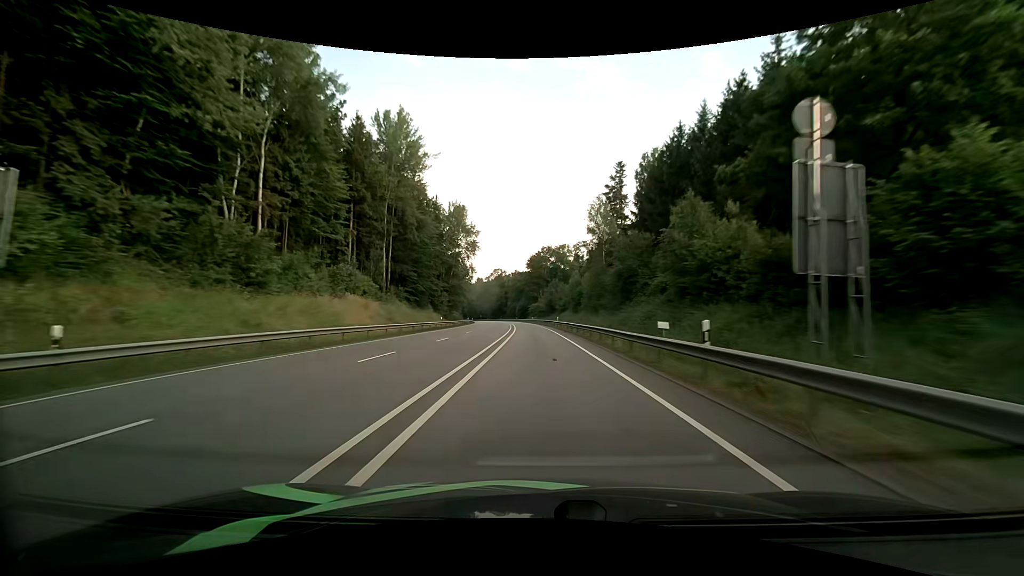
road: primary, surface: asphalt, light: Day
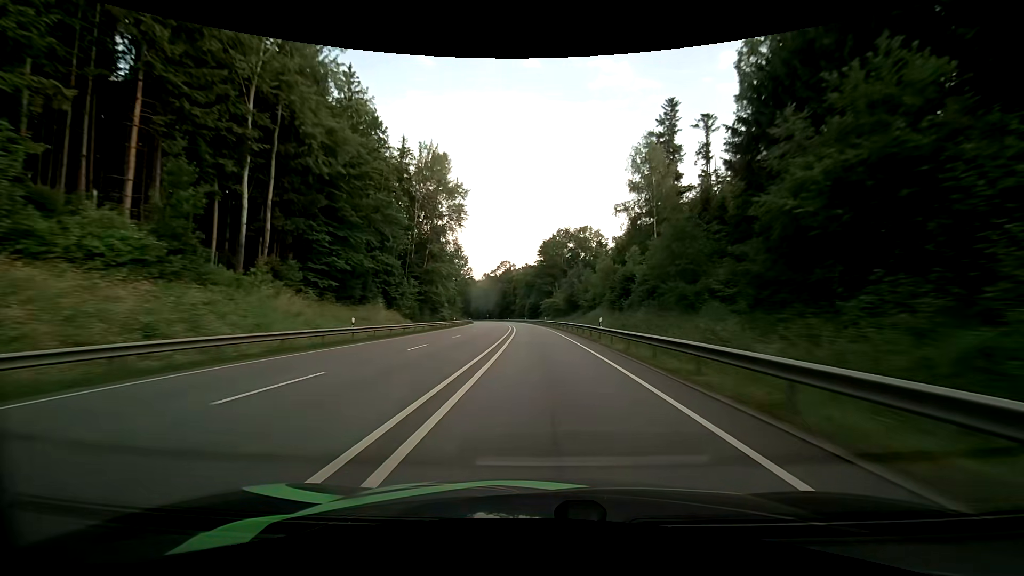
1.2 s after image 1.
(-0.6, +31.2) m; -2°
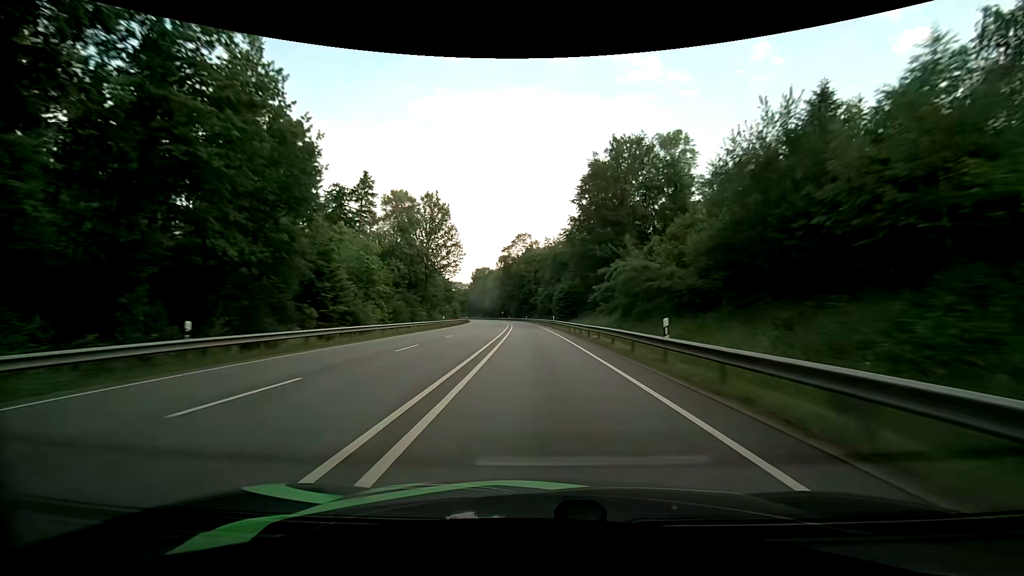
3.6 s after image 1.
(-1.4, +61.5) m; -3°
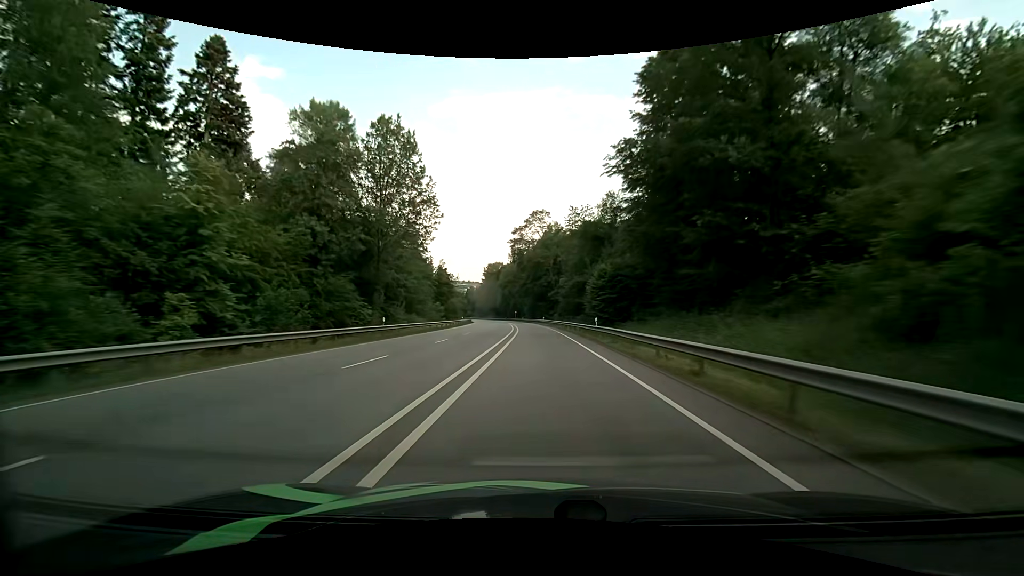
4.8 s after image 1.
(-0.6, +30.3) m; -2°
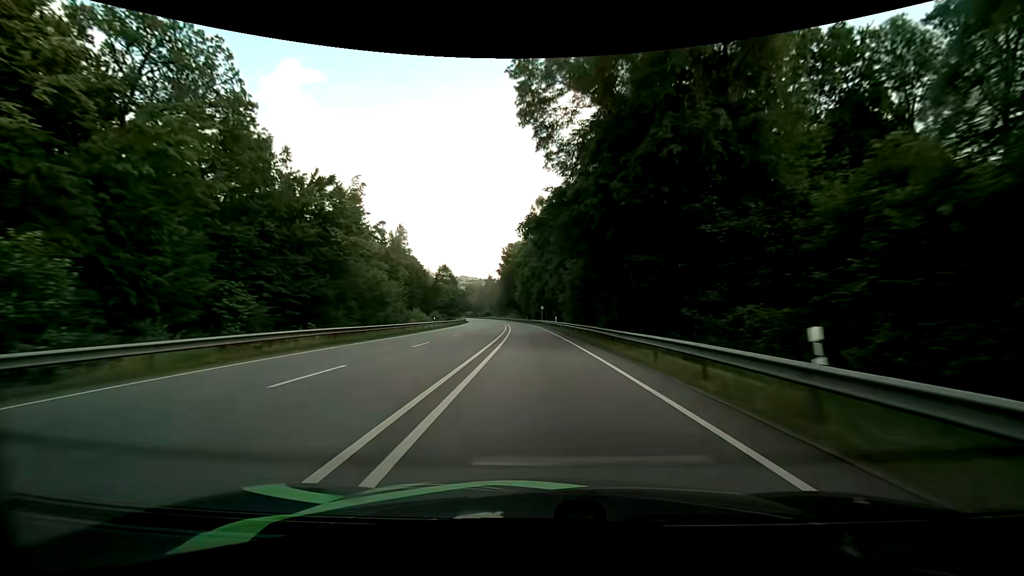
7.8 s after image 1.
(-2.5, +76.6) m; -4°
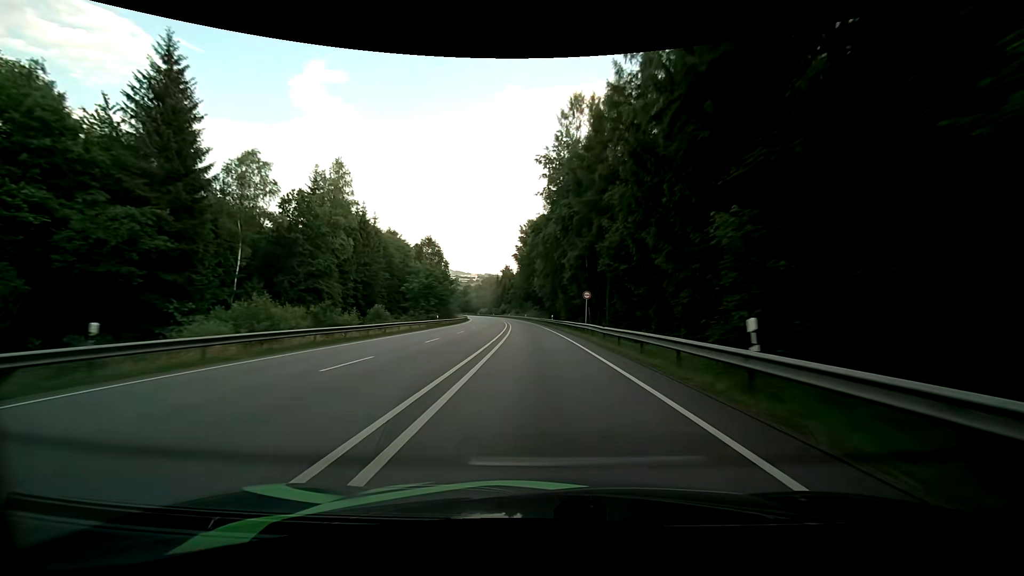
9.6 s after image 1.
(-1.3, +46.2) m; -3°
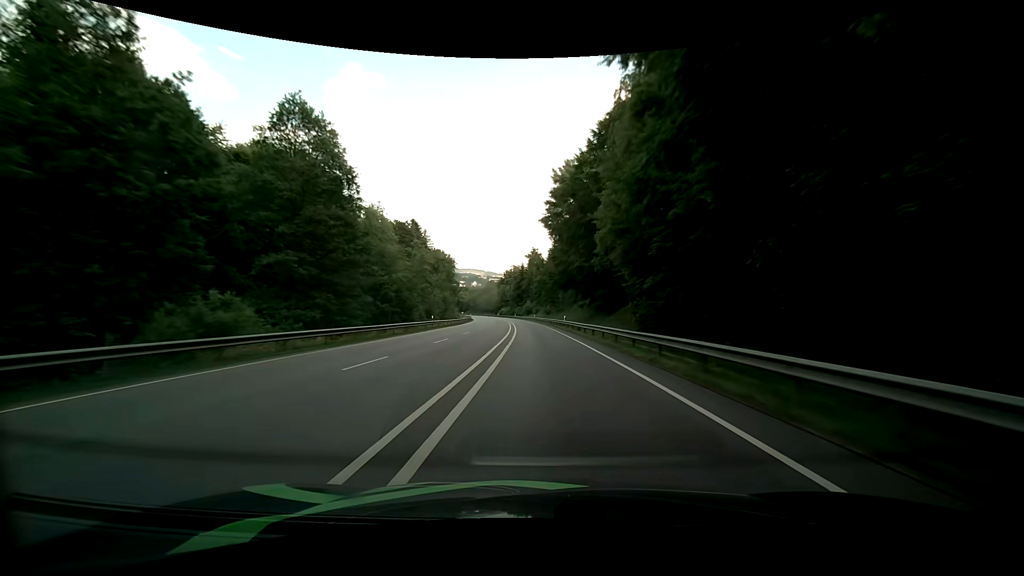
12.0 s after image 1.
(-2.1, +60.5) m; -4°
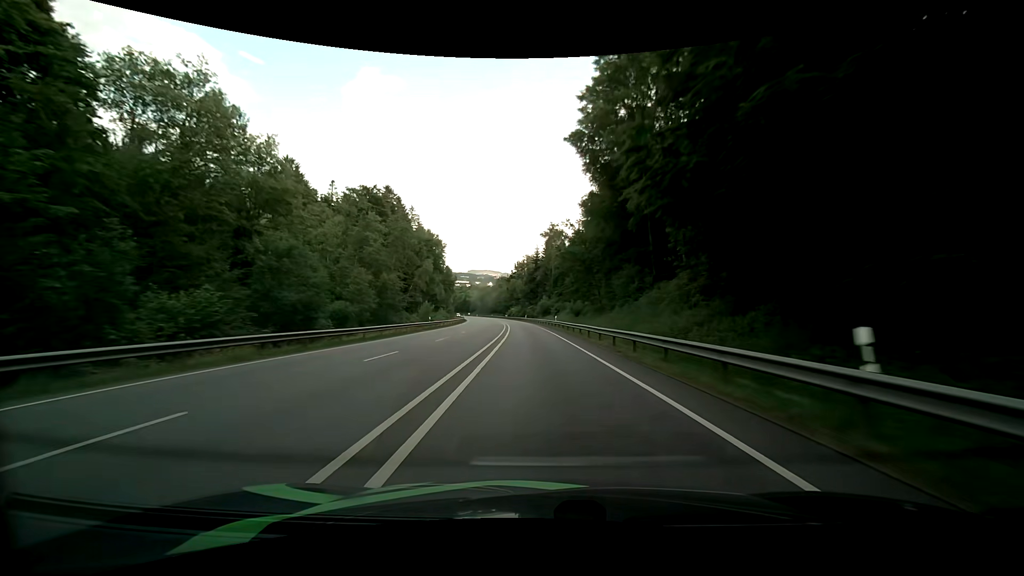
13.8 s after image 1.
(-0.9, +45.8) m; -2°
(0, +10) (0, +20) (0, +30) (-1, +40) (-1, +50) (-2, +60) (-2, +70) (-3, +80) (-4, +90) (-5, +100) m
